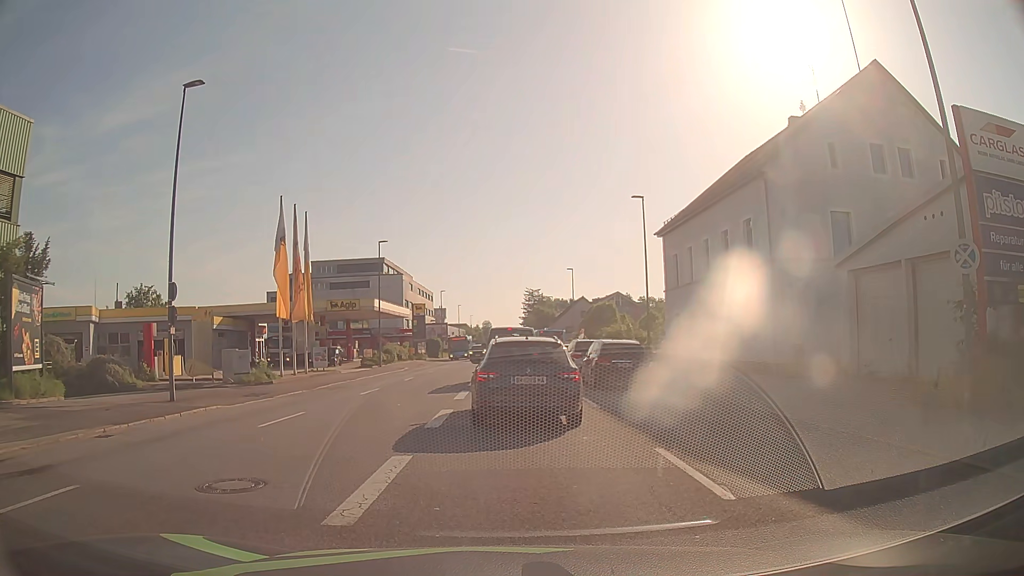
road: tertiary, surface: asphalt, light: Day
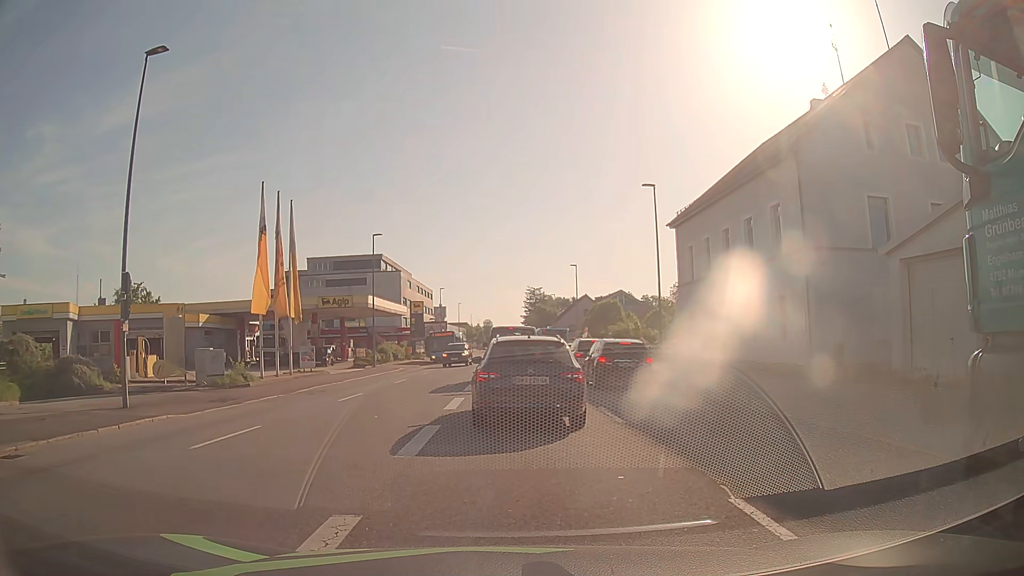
(0.0, +3.0) m; +1°
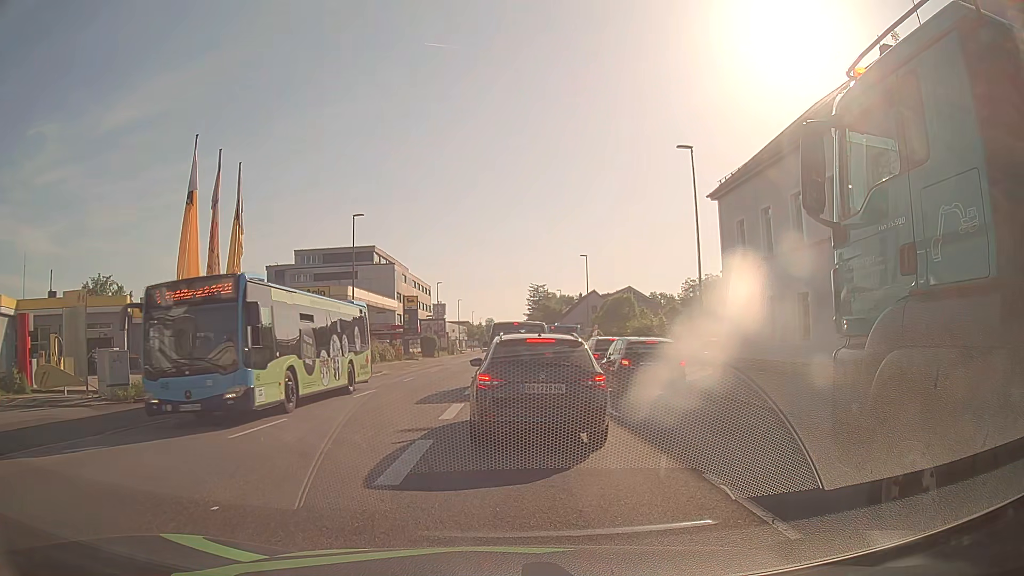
(0.0, +7.7) m; 0°
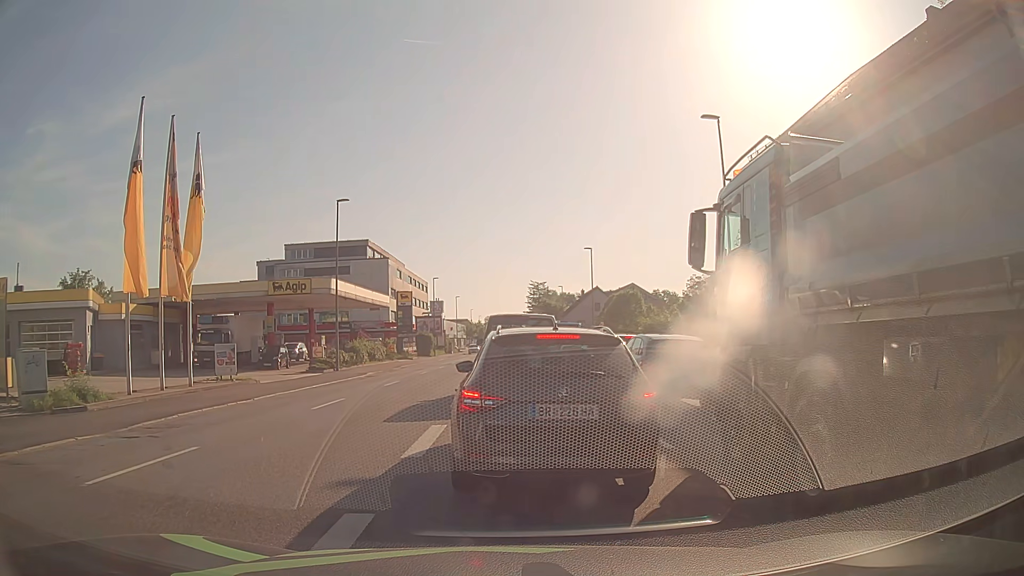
(0.0, +4.1) m; 0°
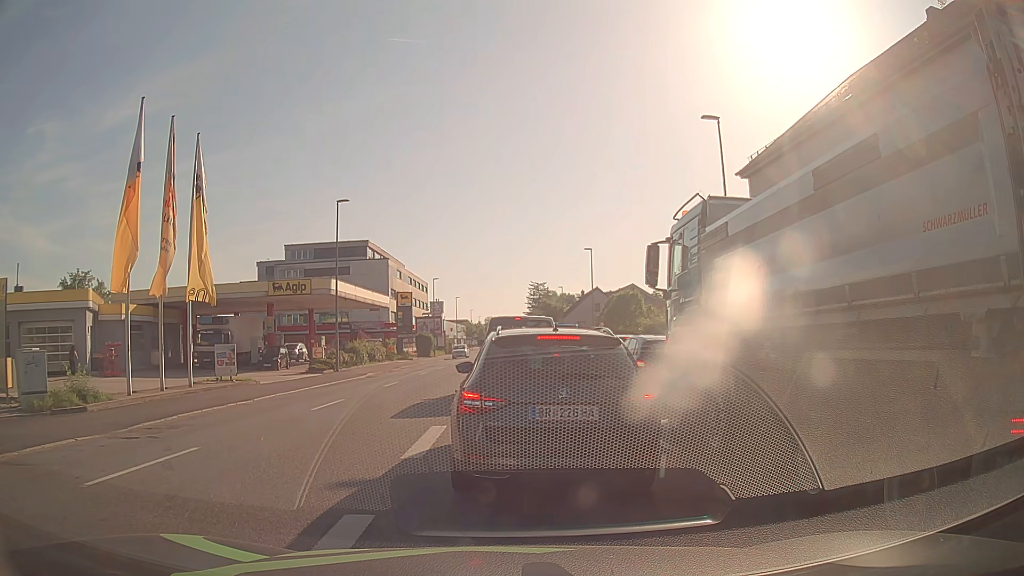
(0.0, +0.1) m; 0°
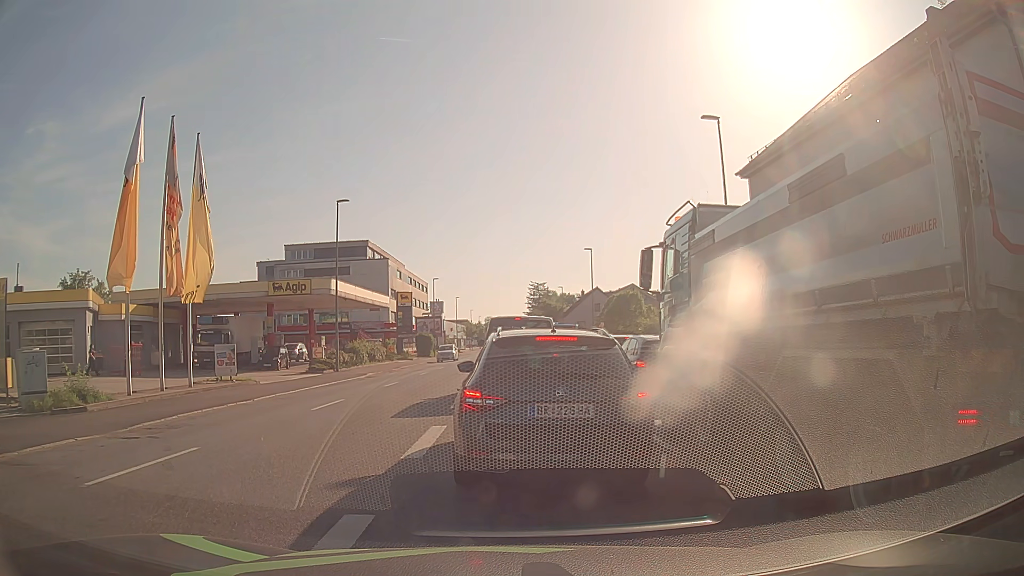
(0.0, 0.0) m; 0°
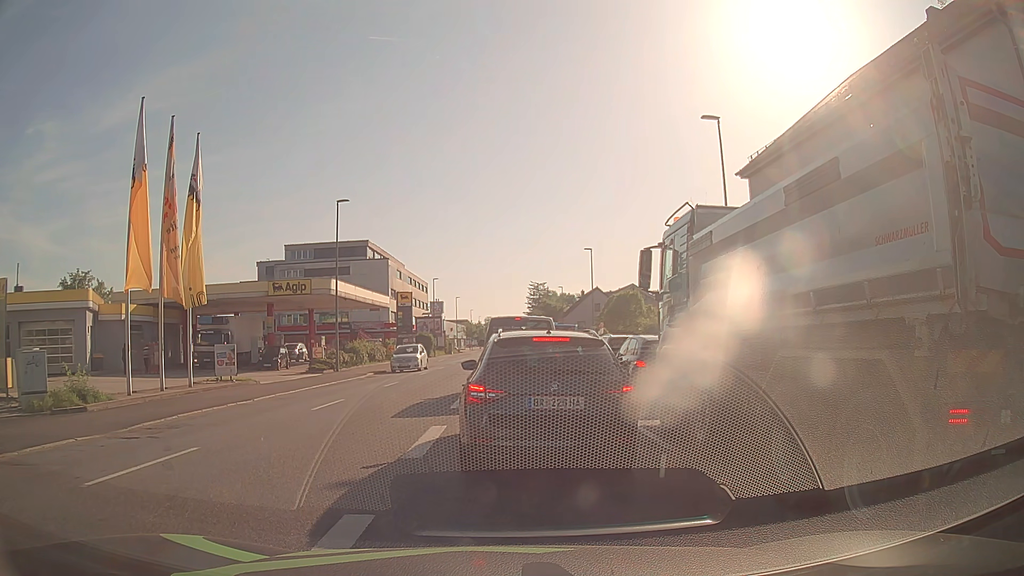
(0.0, 0.0) m; 0°
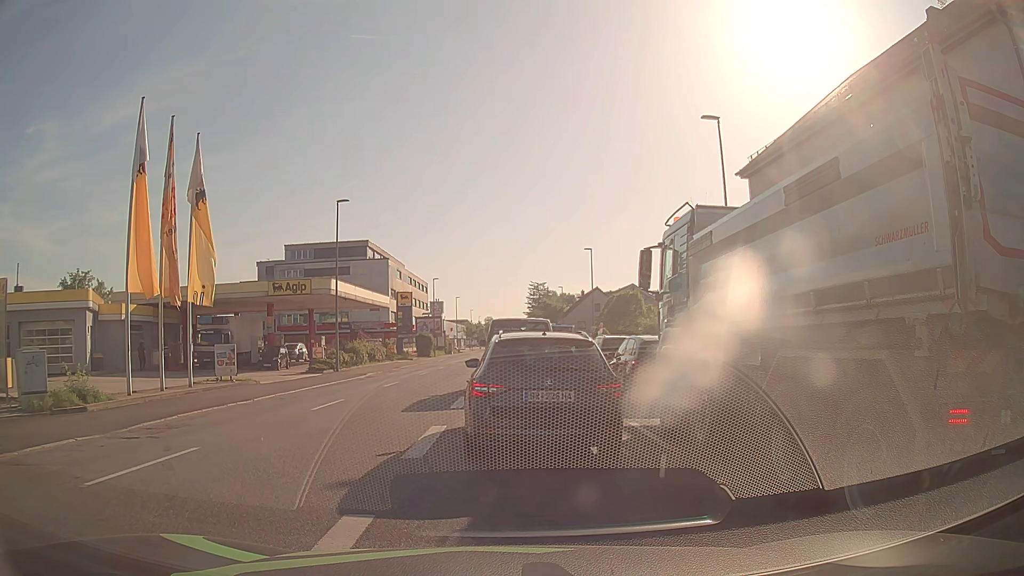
(0.0, 0.0) m; 0°
